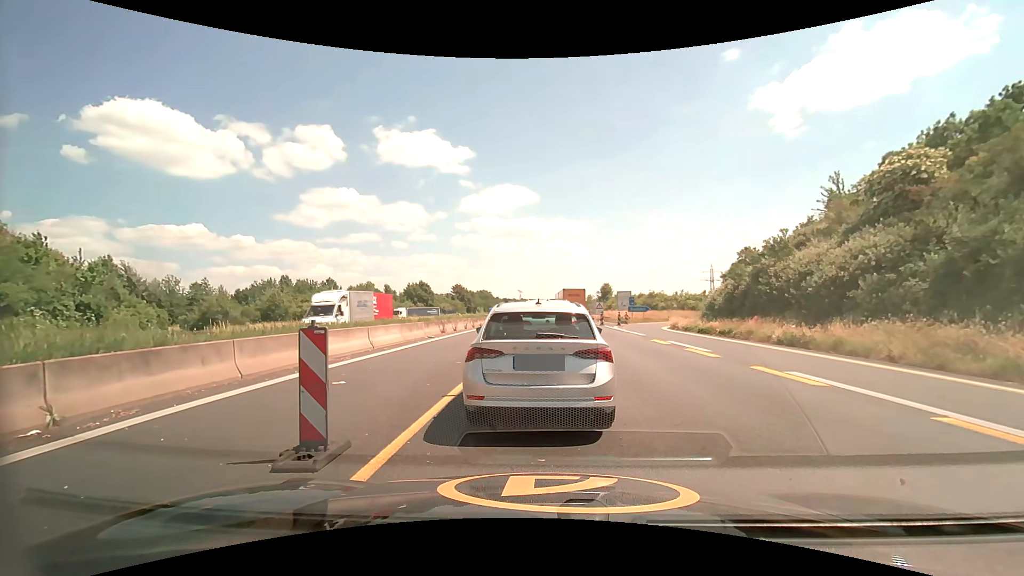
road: motorway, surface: asphalt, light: Day
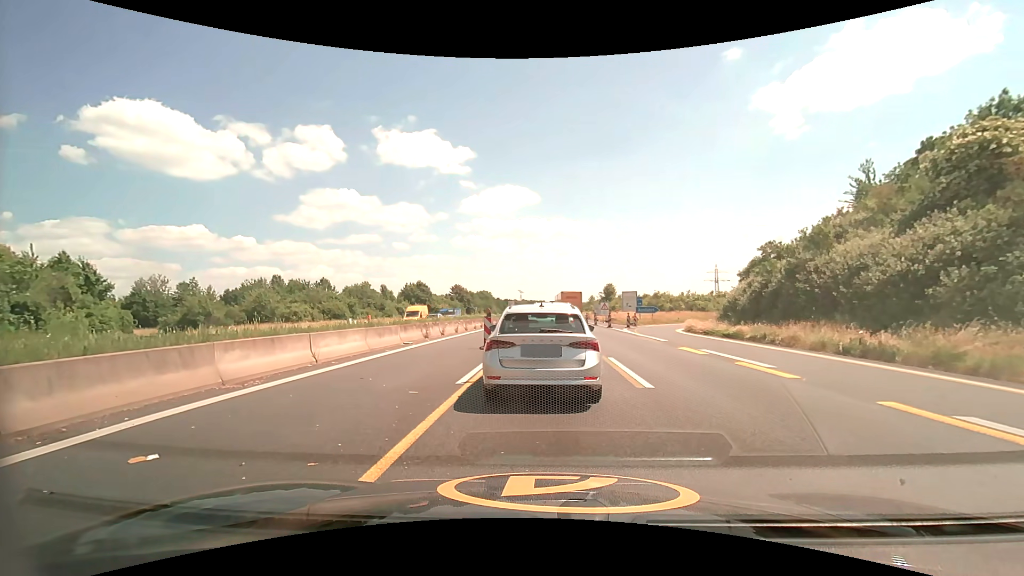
(+0.1, +4.7) m; +1°
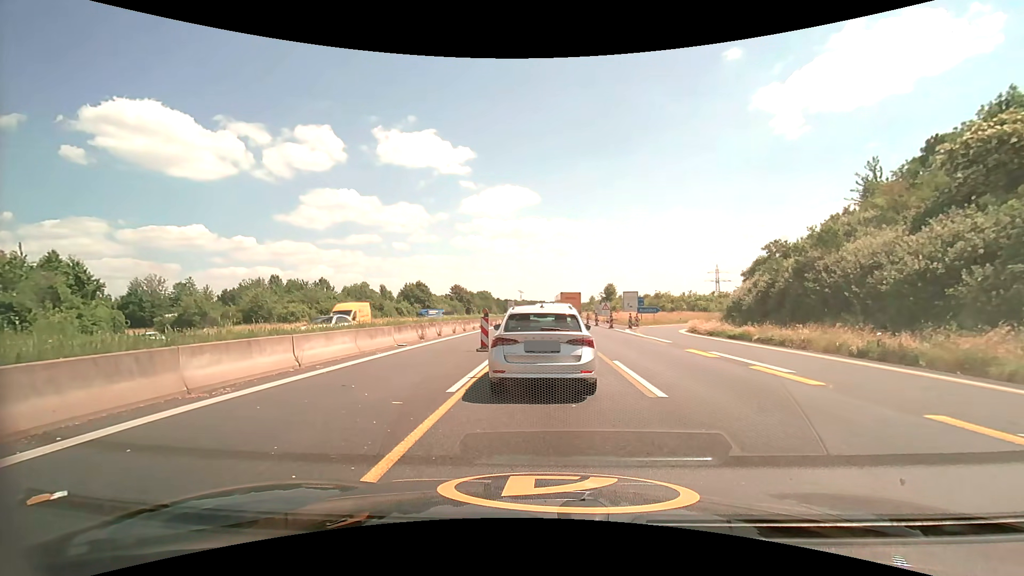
(0.0, +1.0) m; 0°
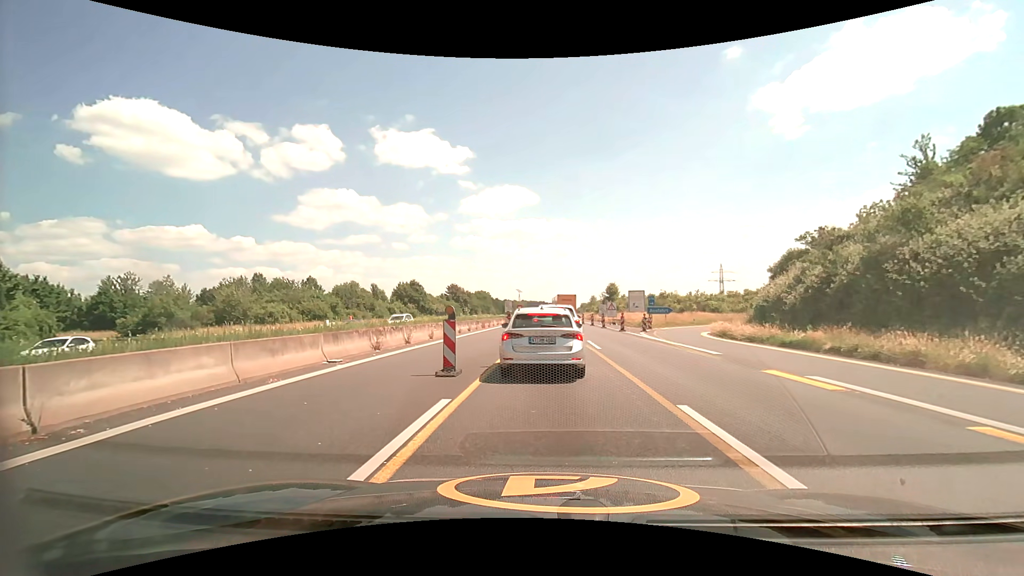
(-0.1, +6.8) m; -1°
